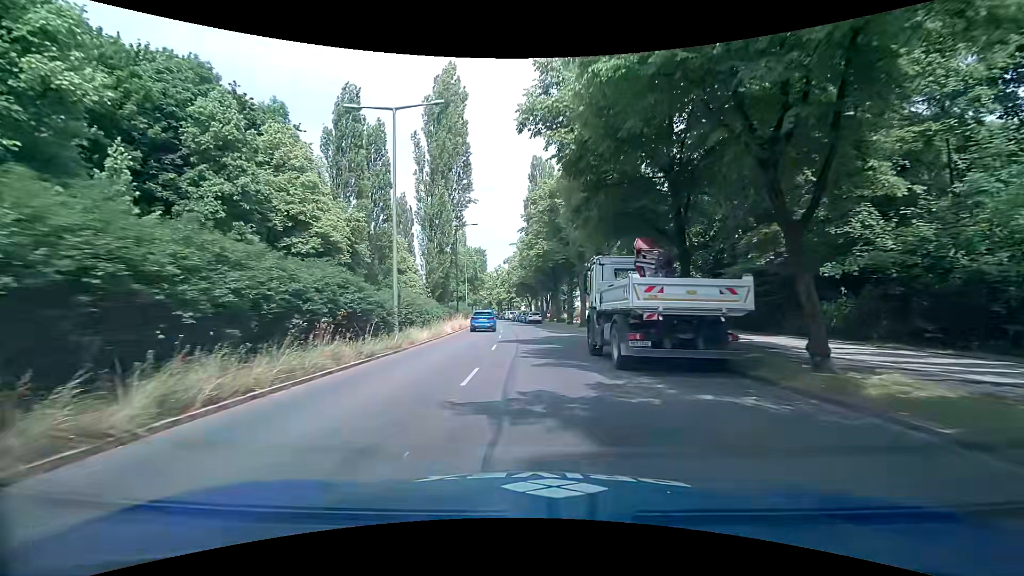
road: secondary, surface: asphalt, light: Day
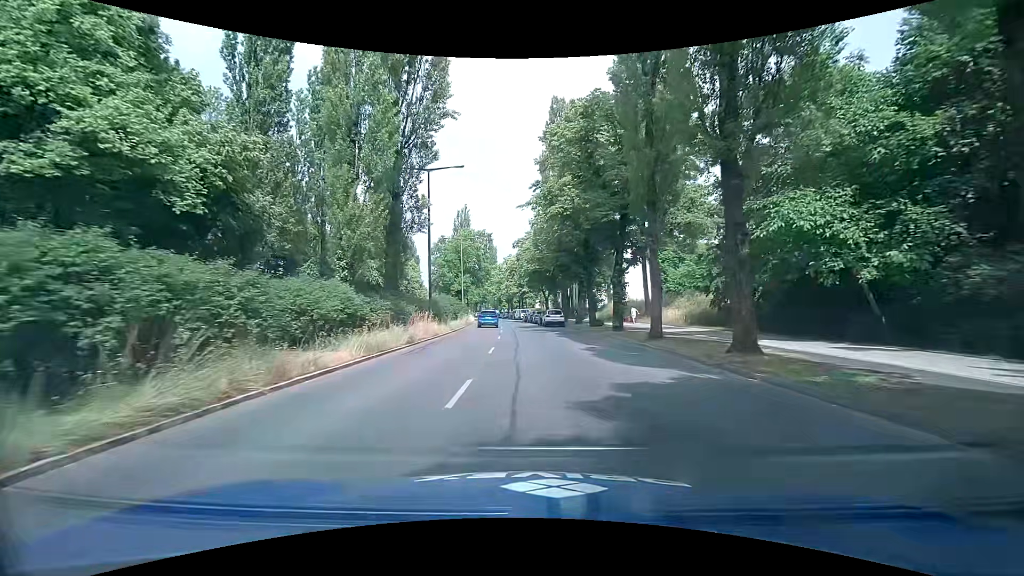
(-0.4, +20.4) m; -2°
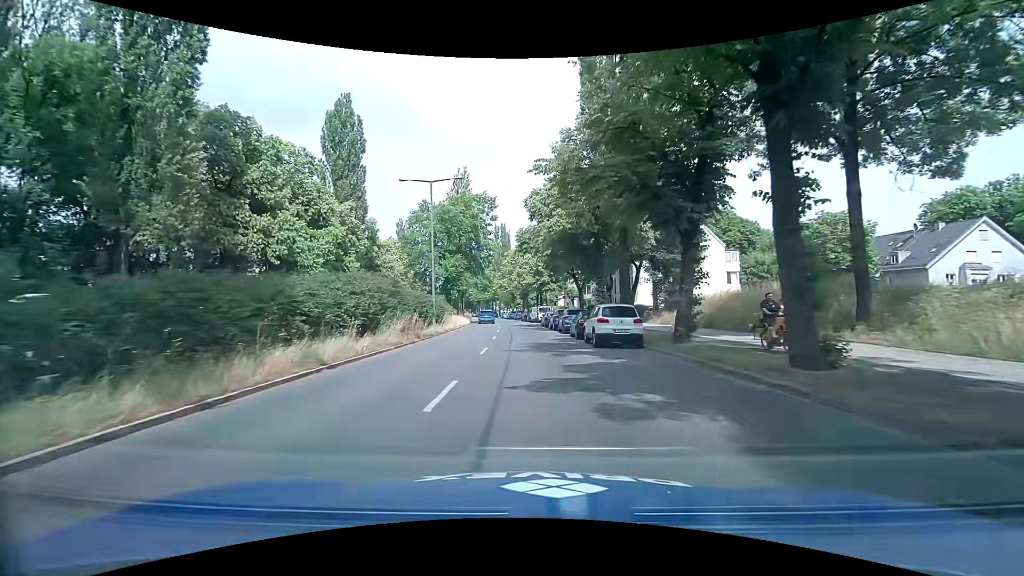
(-0.3, +27.4) m; -3°
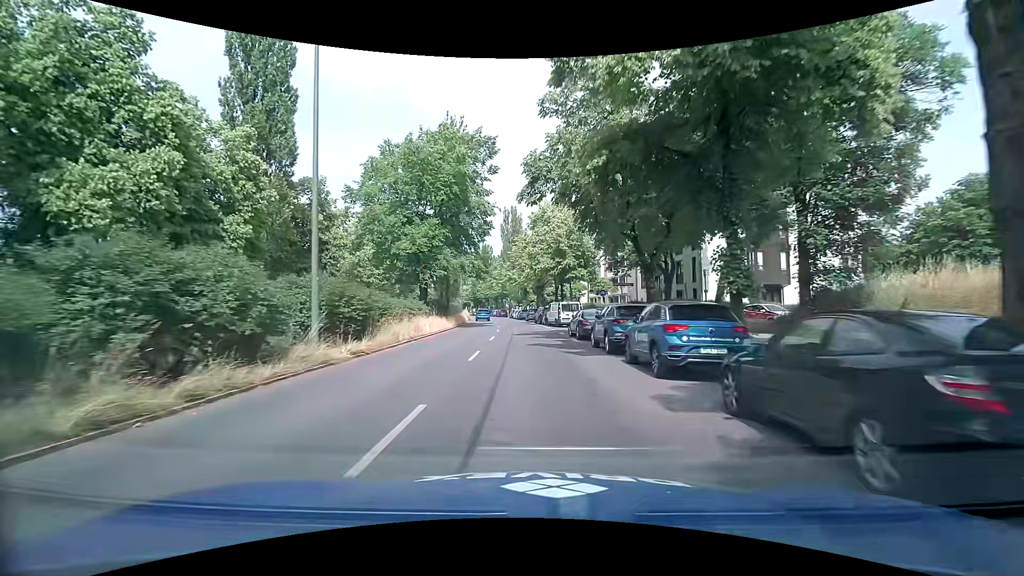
(+0.2, +20.5) m; 0°
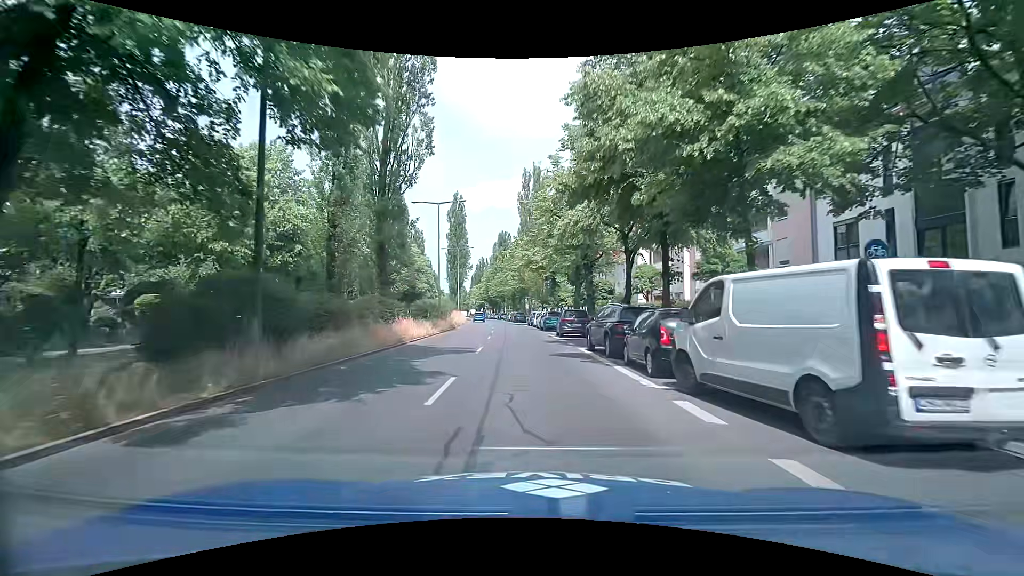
(-1.0, +33.1) m; -3°
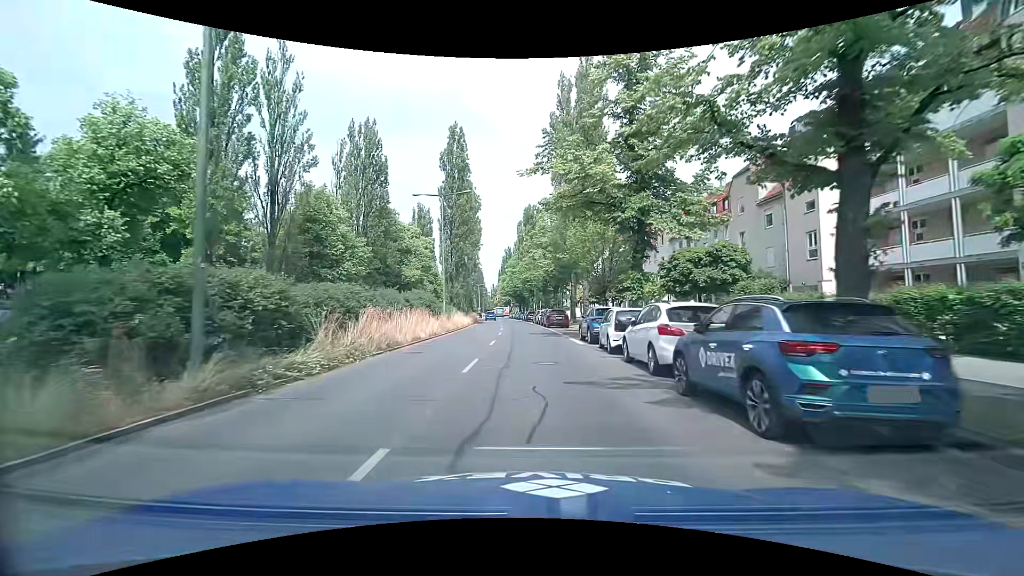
(-1.1, +32.4) m; -3°
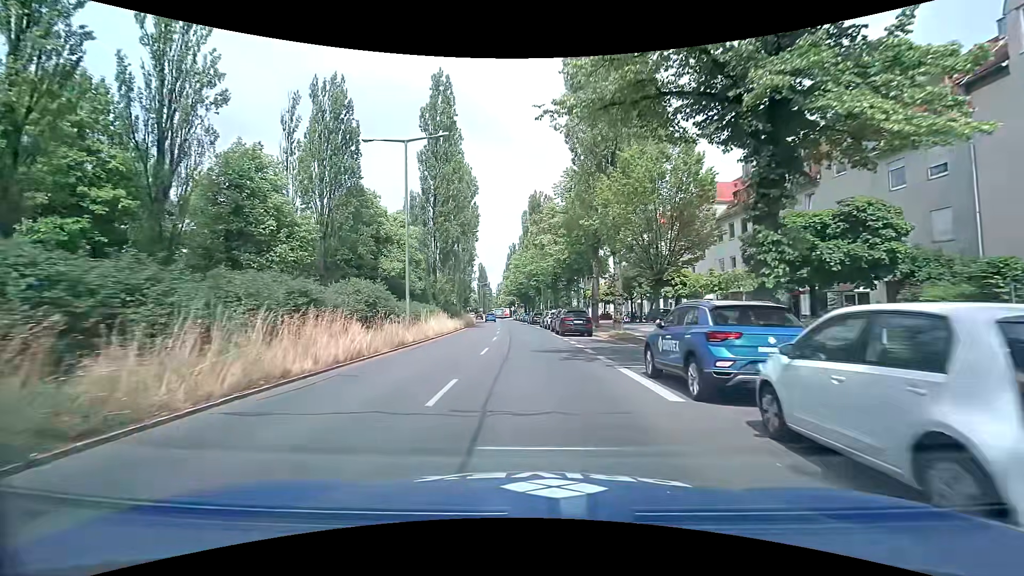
(-0.1, +12.8) m; -1°
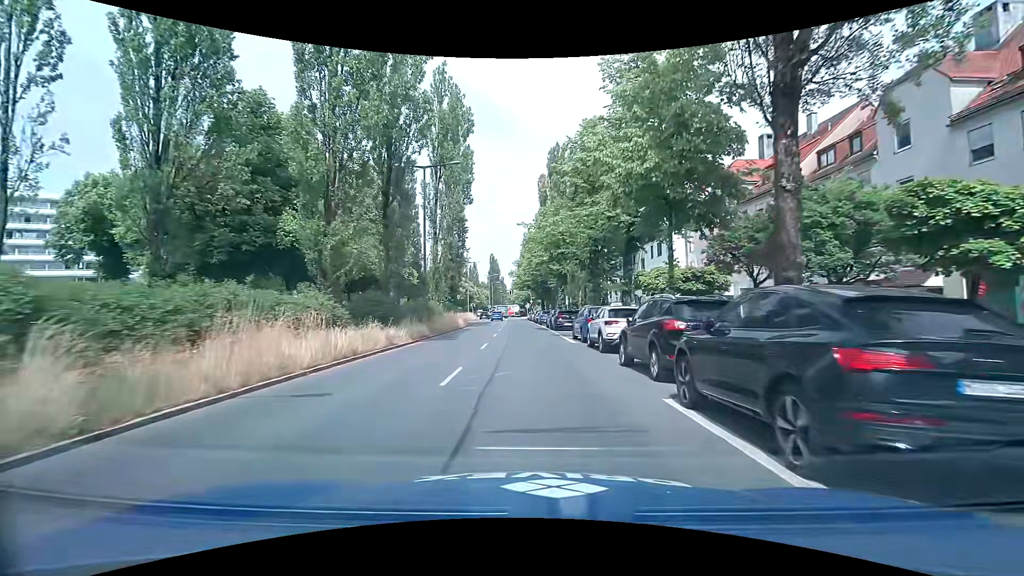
(-0.6, +25.2) m; -2°
(0, +10) (0, +20) (-1, +30) (-1, +40) (-2, +50) (-2, +60) (-3, +70) (-3, +80) (-4, +90) (-4, +100) m
